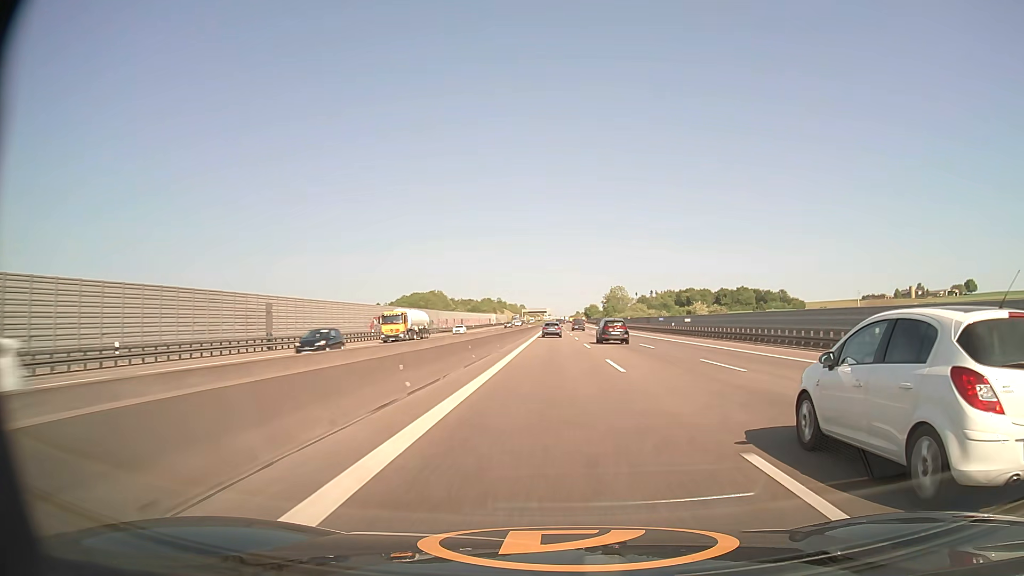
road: motorway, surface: asphalt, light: Day
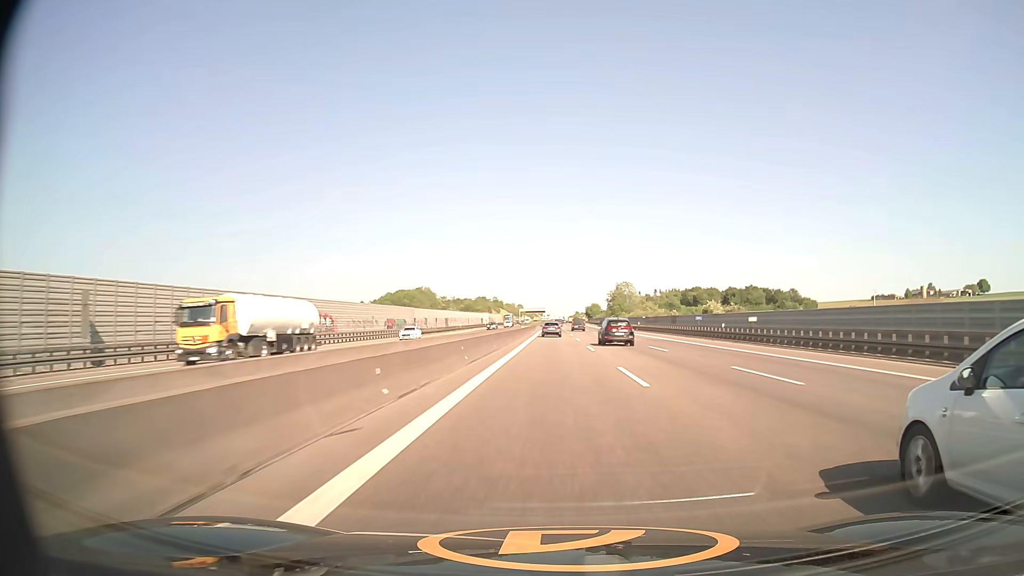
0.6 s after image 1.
(0.0, +22.6) m; 0°
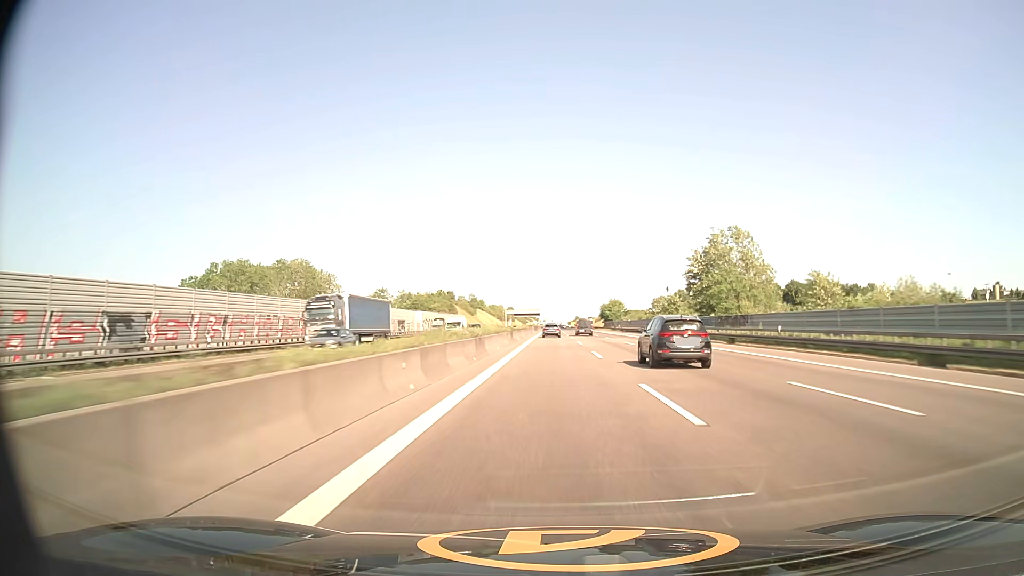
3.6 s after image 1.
(+0.1, +113.0) m; 0°
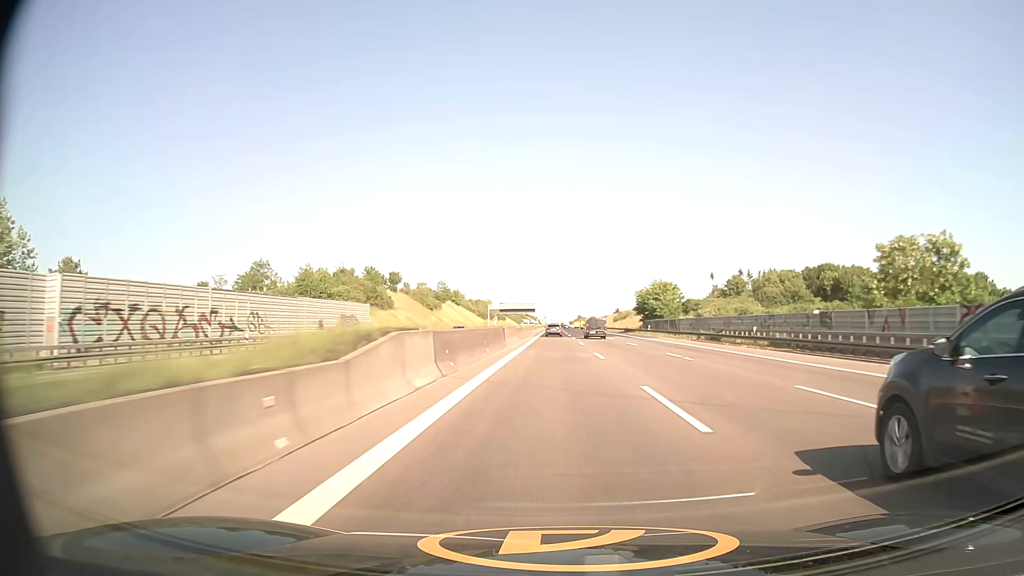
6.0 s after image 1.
(0.0, +90.3) m; 0°
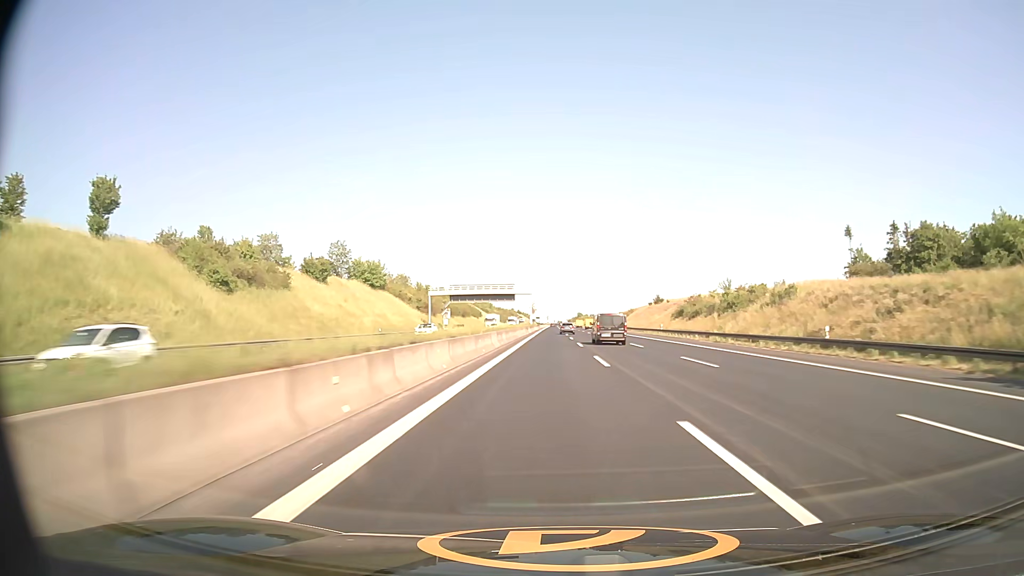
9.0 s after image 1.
(+0.4, +113.2) m; 0°
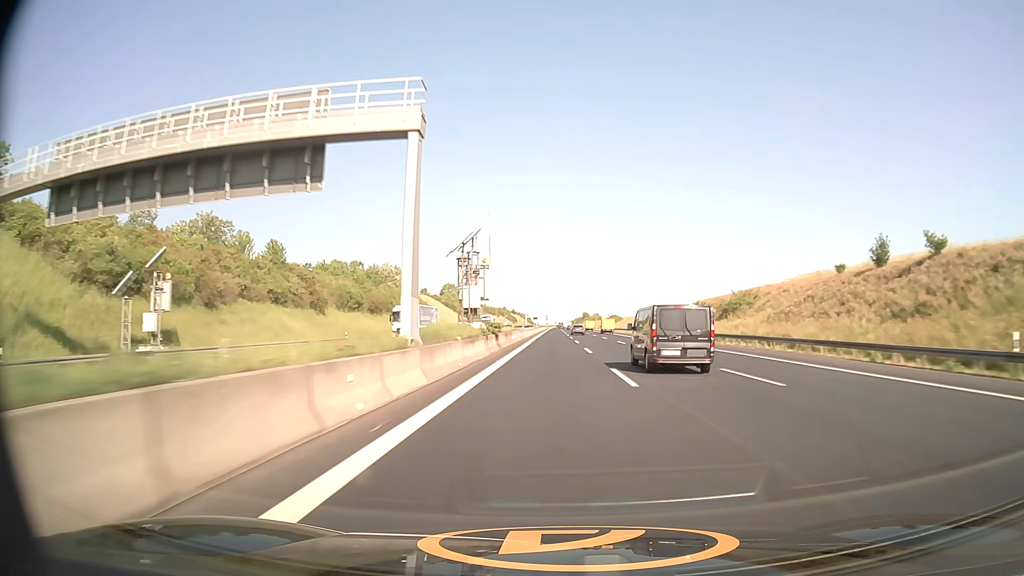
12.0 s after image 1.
(0.0, +113.8) m; 0°
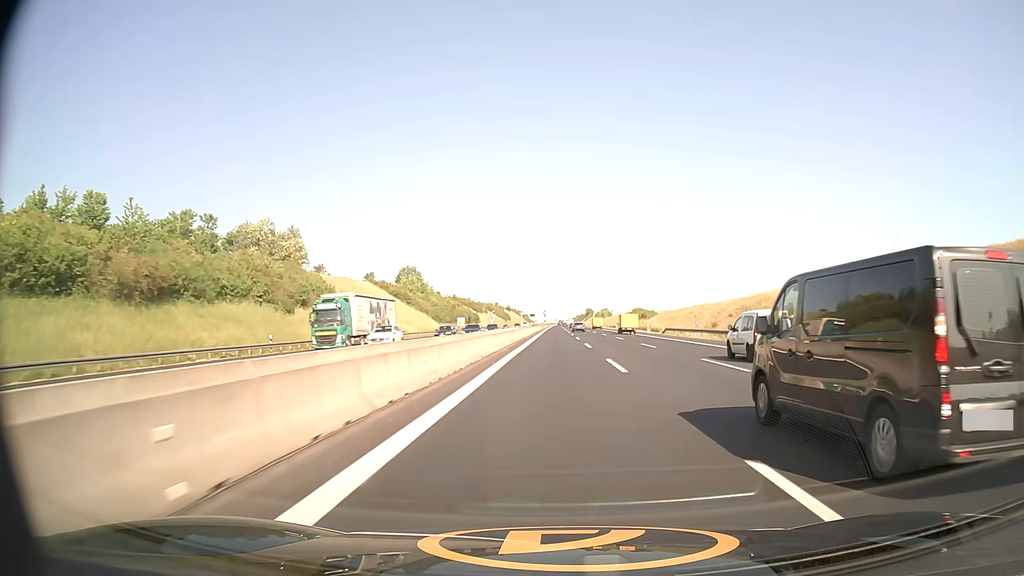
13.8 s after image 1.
(+0.1, +68.4) m; 0°
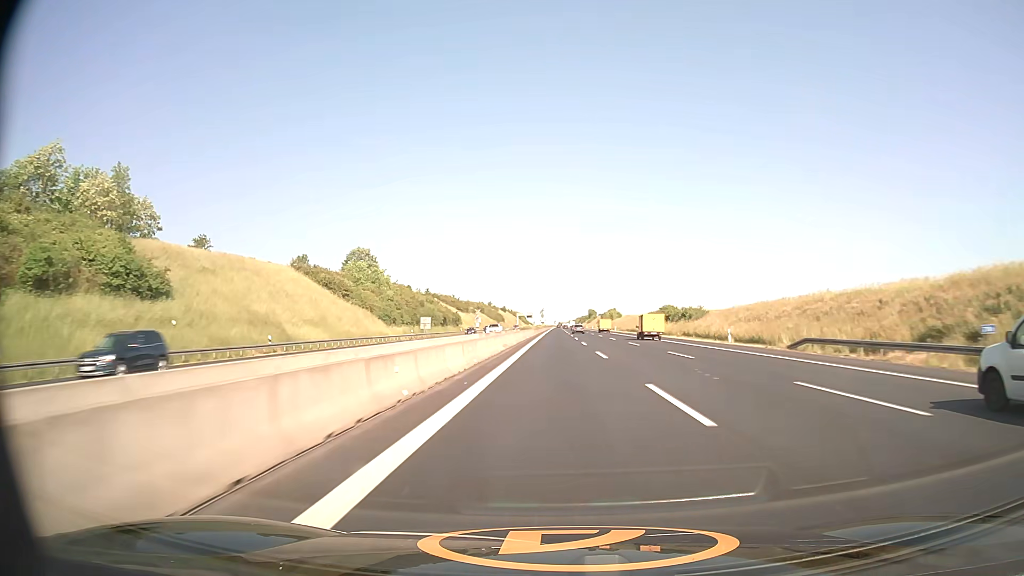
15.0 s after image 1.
(0.0, +45.5) m; 0°
(0, +10) (0, +20) (0, +30) (0, +40) (0, +50) (0, +60) (0, +70) (0, +80) (+1, +90) (+1, +100) m
